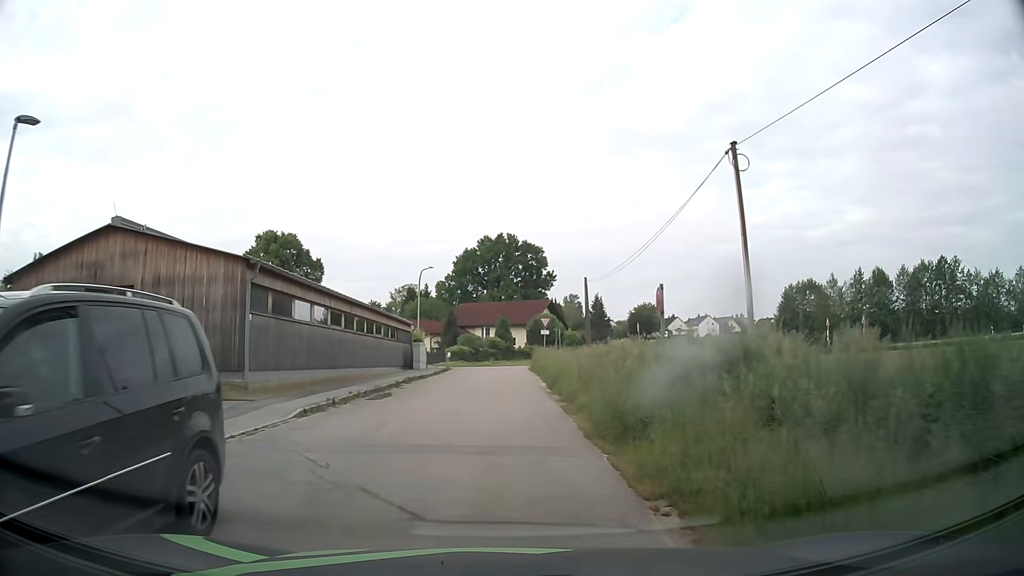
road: residential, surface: asphalt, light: Day
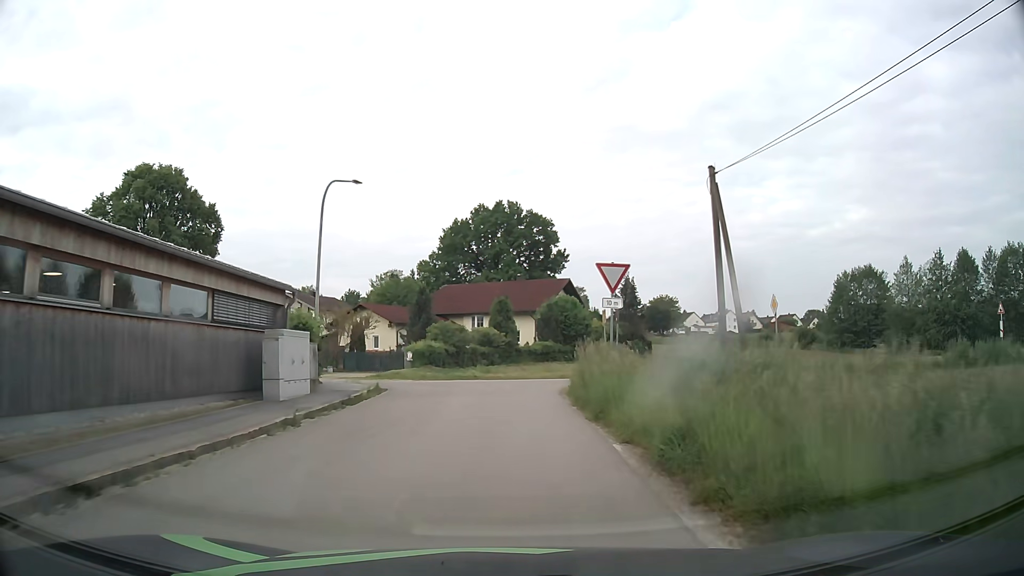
(-0.2, +26.6) m; 0°
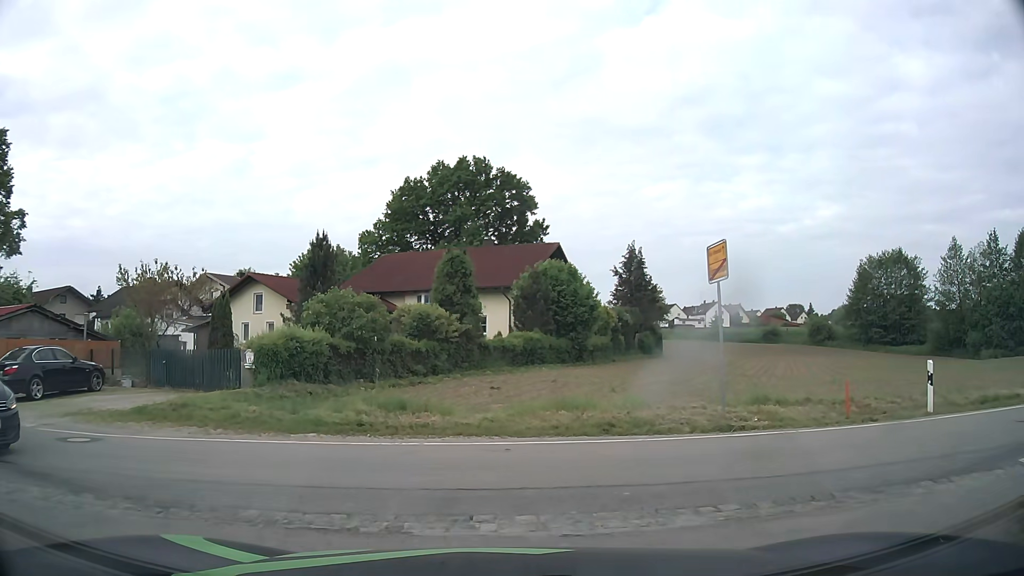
(+0.4, +20.0) m; +3°
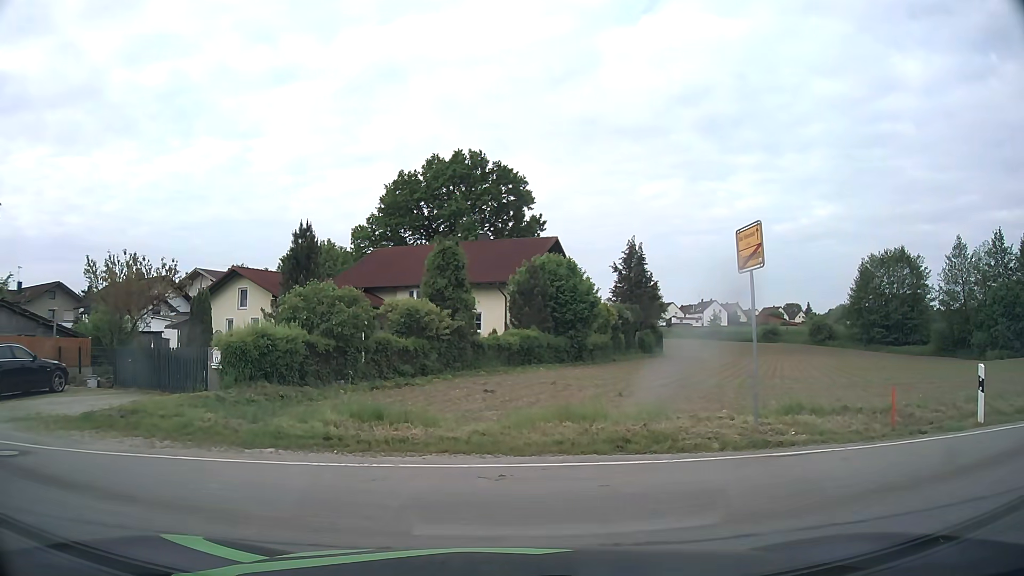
(0.0, +1.7) m; -1°
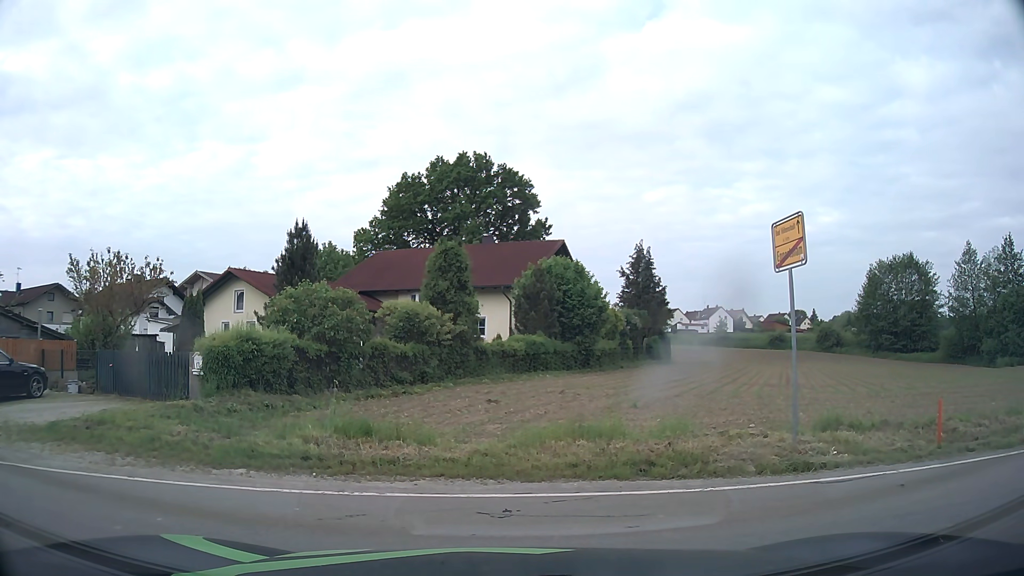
(0.0, +1.2) m; 0°
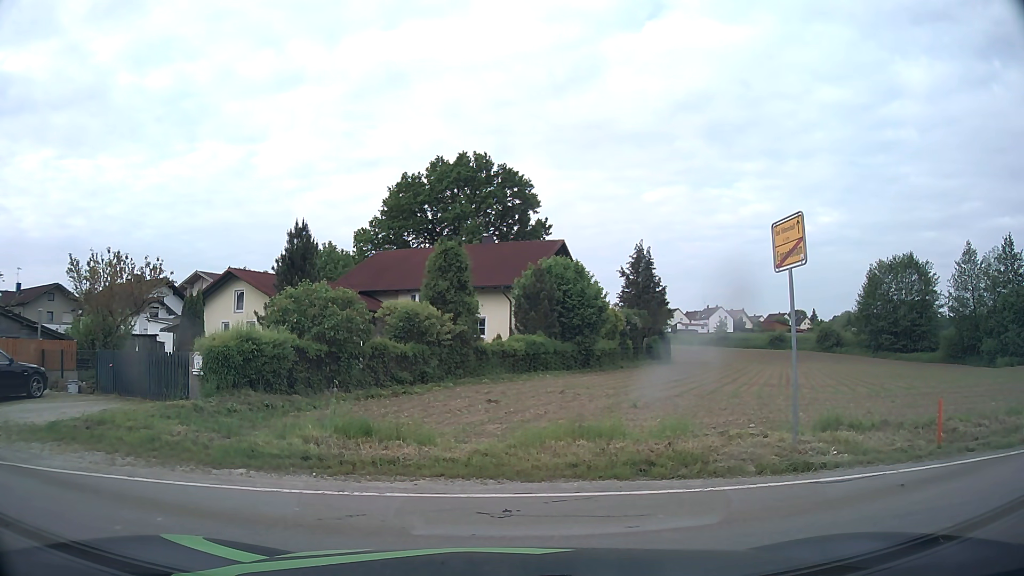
(0.0, 0.0) m; 0°
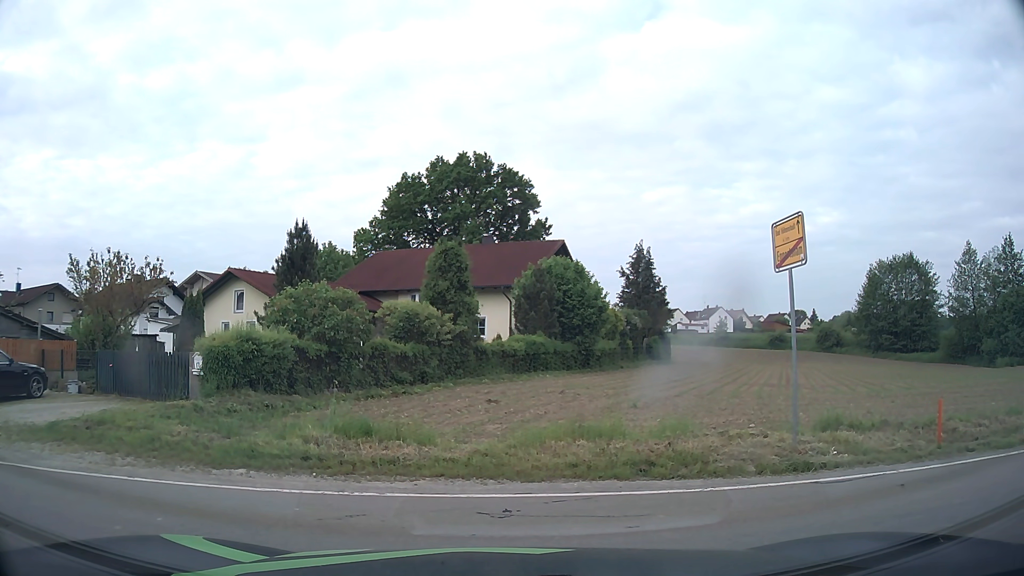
(0.0, 0.0) m; 0°
